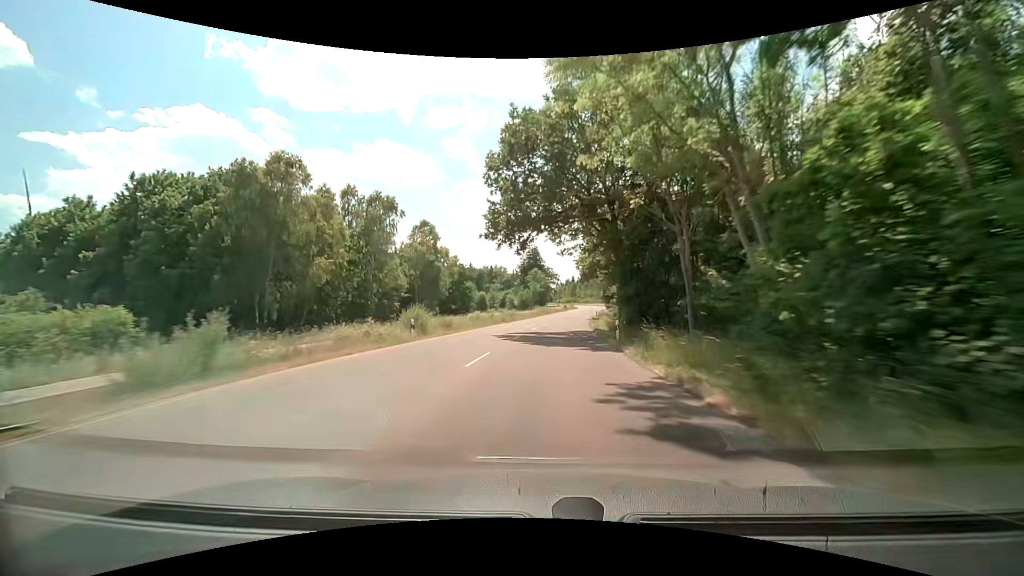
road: tertiary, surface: asphalt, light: Day
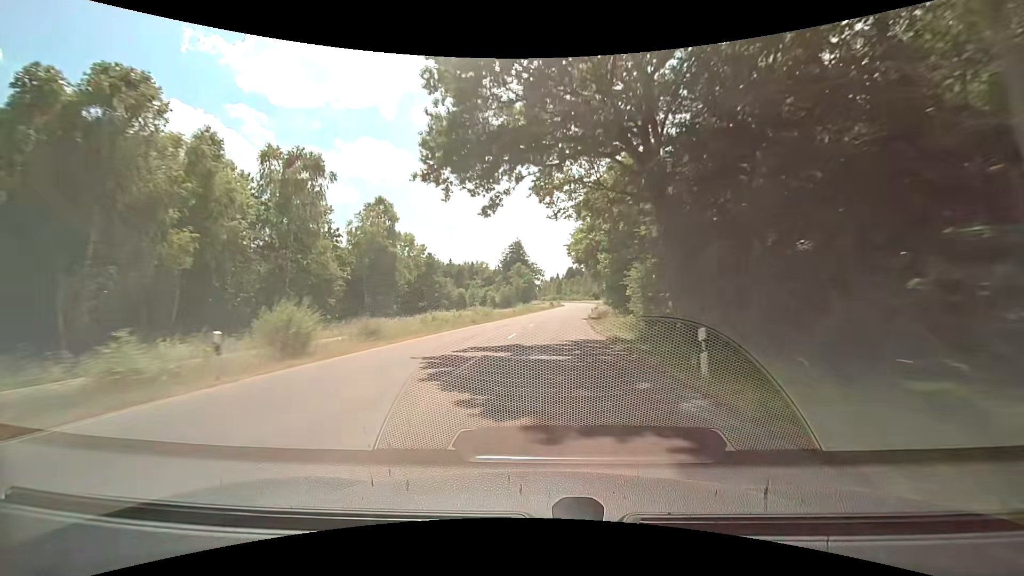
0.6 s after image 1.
(+0.2, +14.1) m; +2°
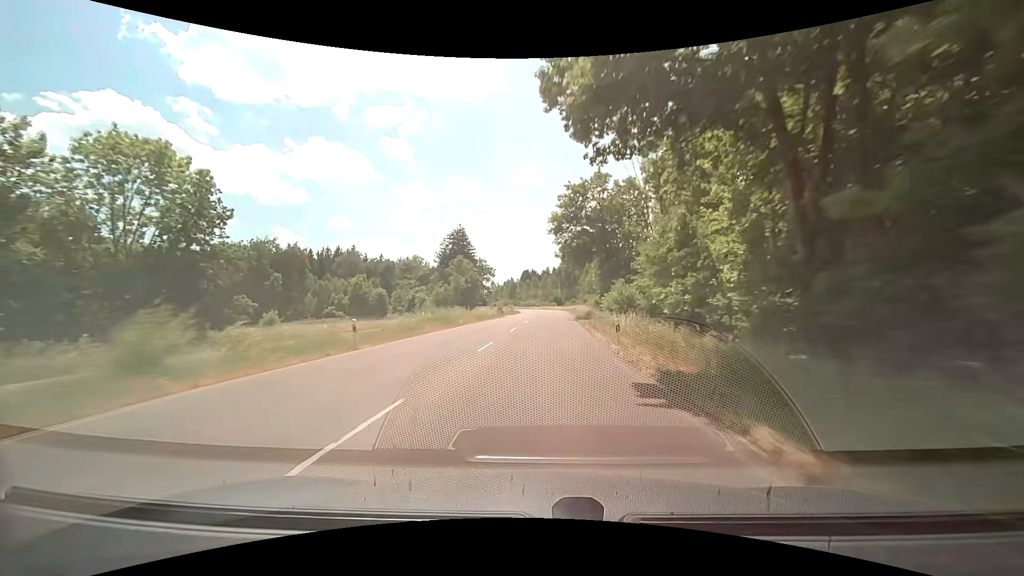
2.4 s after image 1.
(+2.0, +42.7) m; +5°
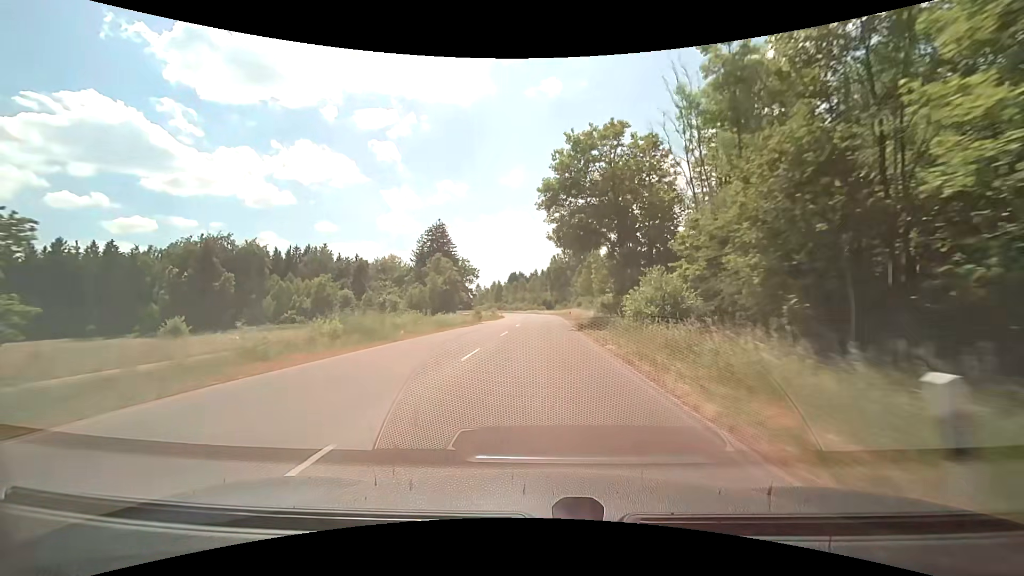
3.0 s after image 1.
(+0.2, +14.3) m; +1°
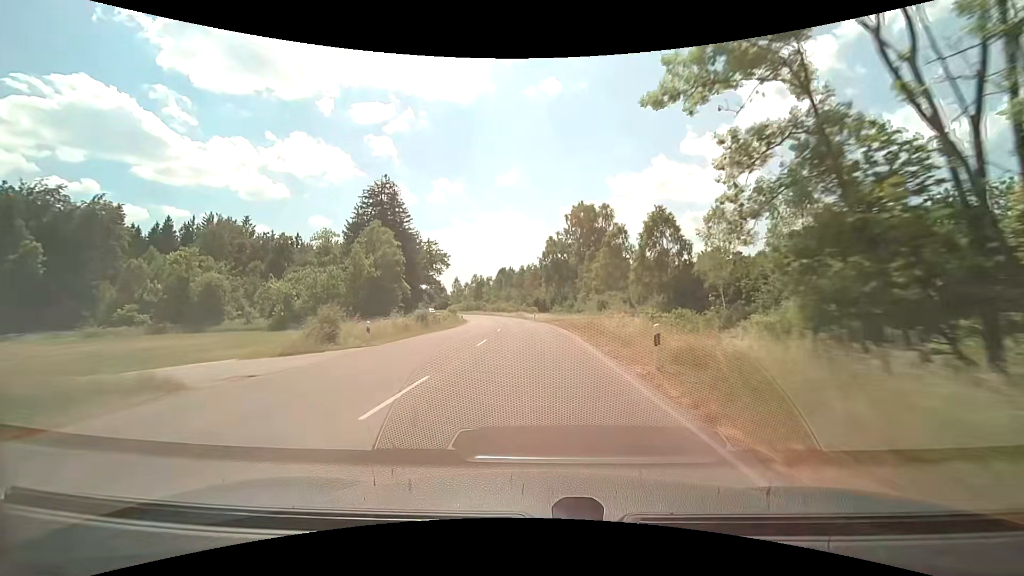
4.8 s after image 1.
(+1.1, +42.8) m; +2°
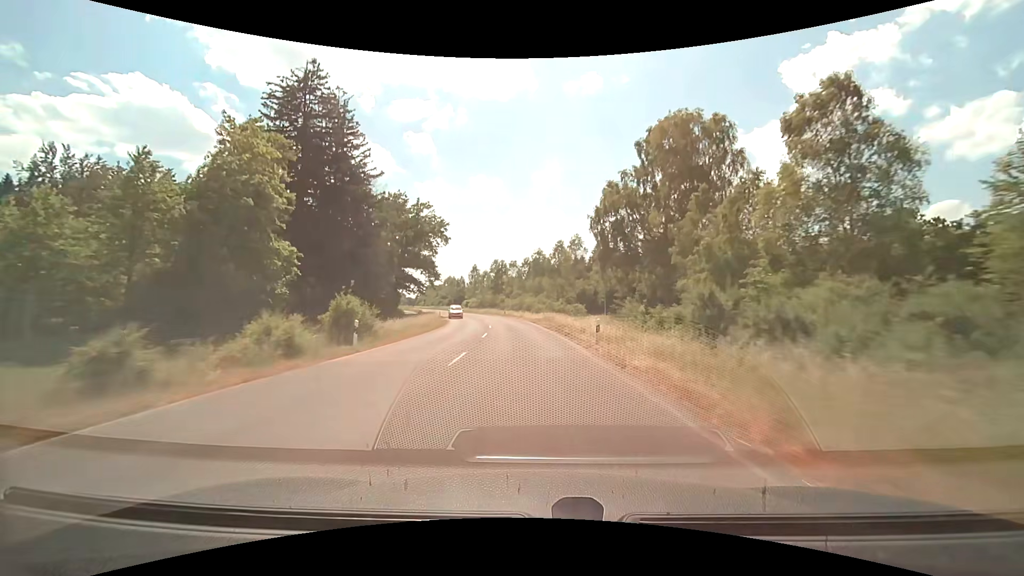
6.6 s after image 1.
(-1.2, +42.5) m; -4°
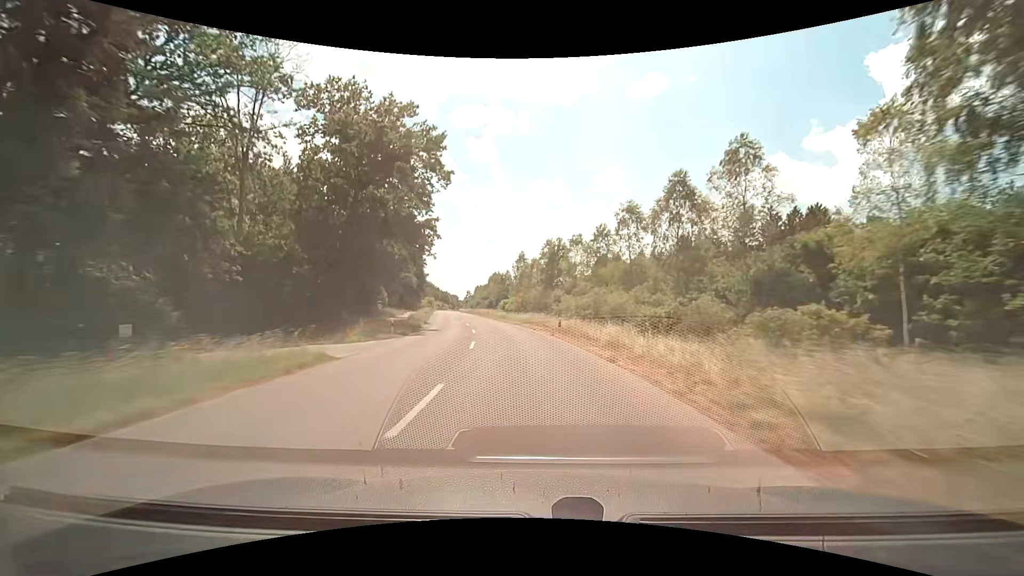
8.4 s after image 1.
(-2.5, +42.6) m; -7°
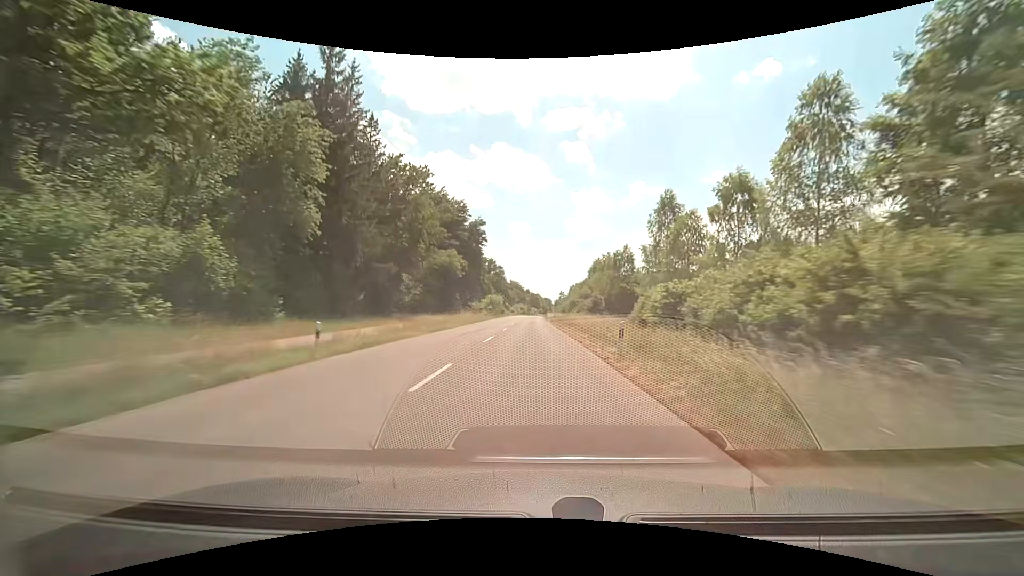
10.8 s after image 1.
(-6.5, +56.9) m; -11°
(0, +10) (0, +20) (0, +30) (0, +40) (-1, +50) (-1, +60) (-1, +70) (-1, +80) (-1, +90) (-1, +100) m
